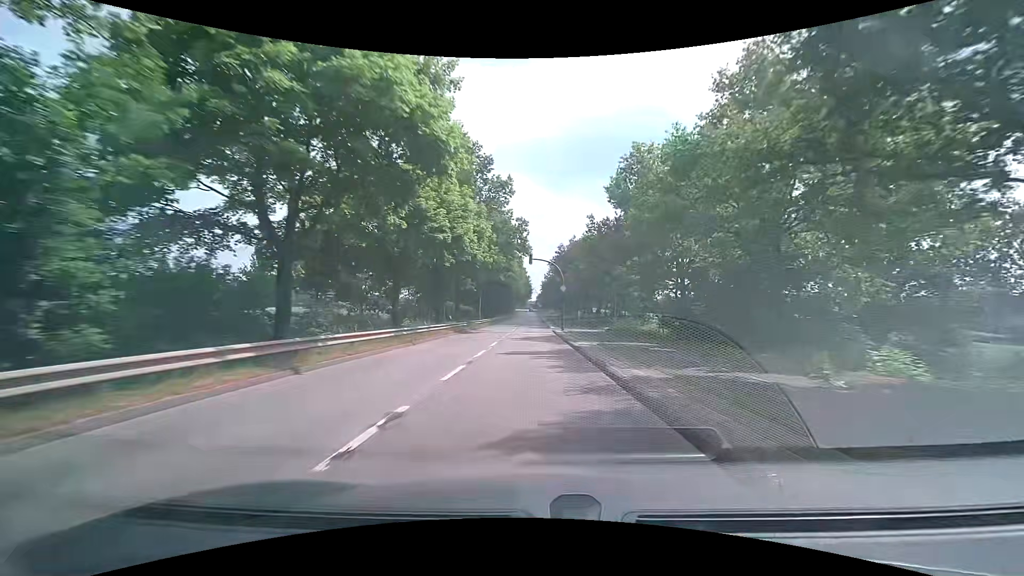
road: secondary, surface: asphalt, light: Day
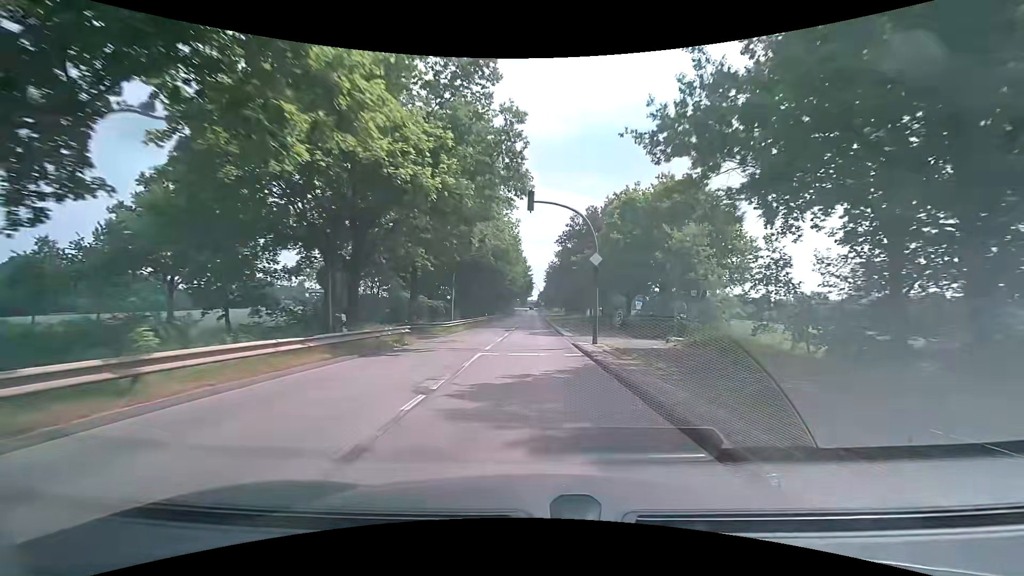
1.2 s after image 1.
(+0.1, +21.4) m; 0°
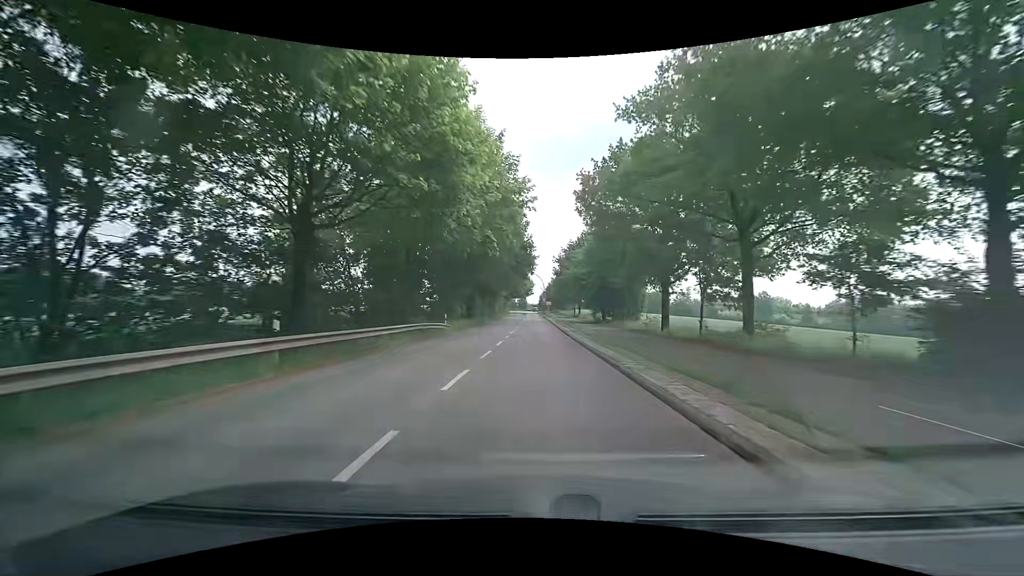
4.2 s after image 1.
(+0.1, +53.6) m; 0°
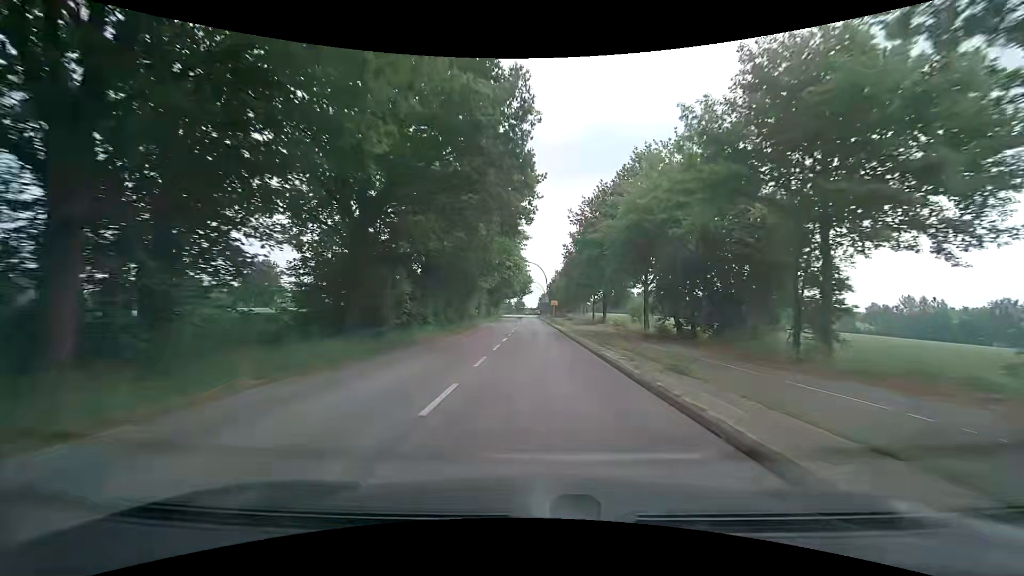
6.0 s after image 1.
(-0.1, +32.1) m; 0°
